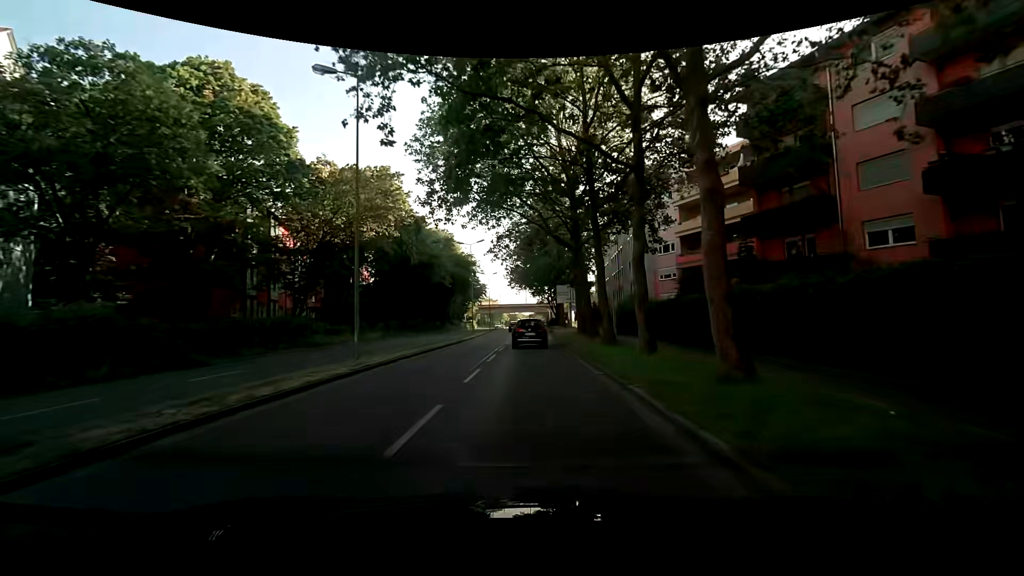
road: secondary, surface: asphalt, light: Day
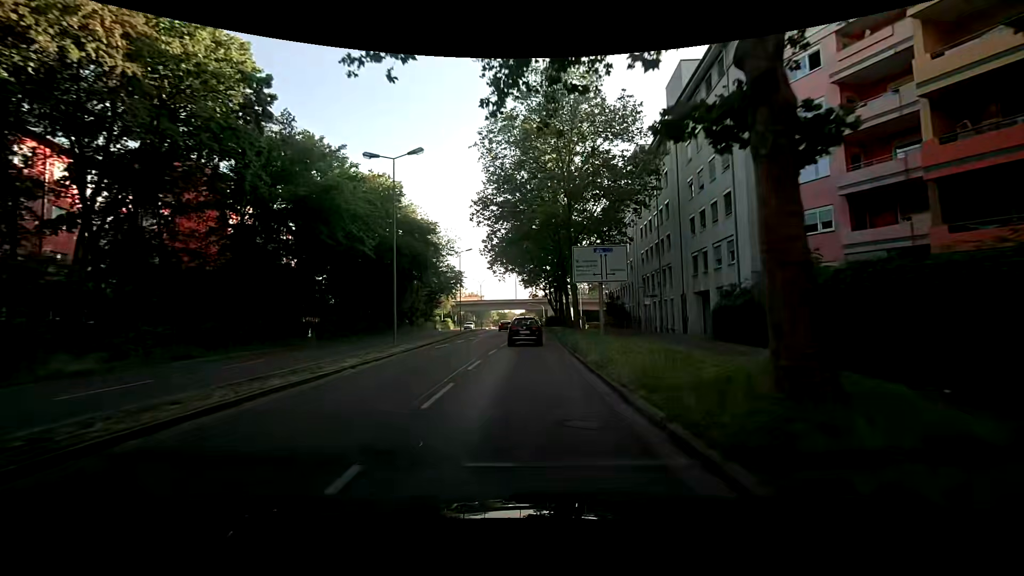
(-0.5, +27.3) m; 0°
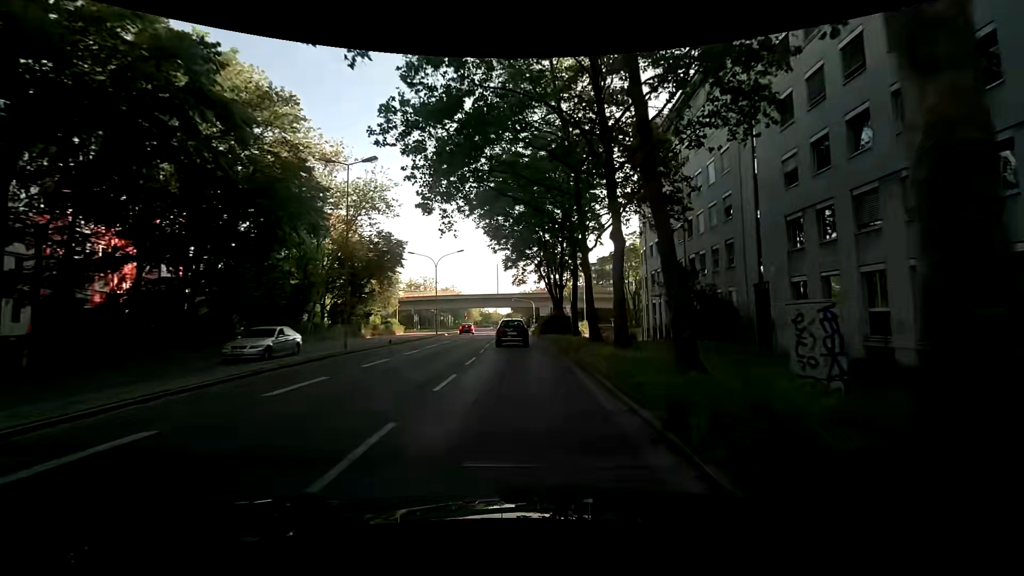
(+0.6, +33.8) m; +1°
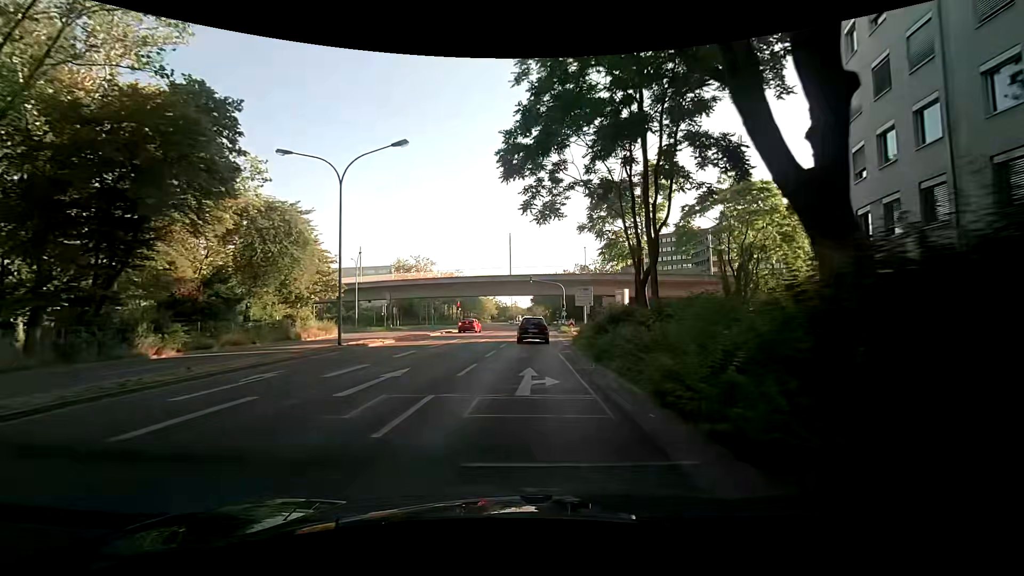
(-0.2, +34.0) m; -2°
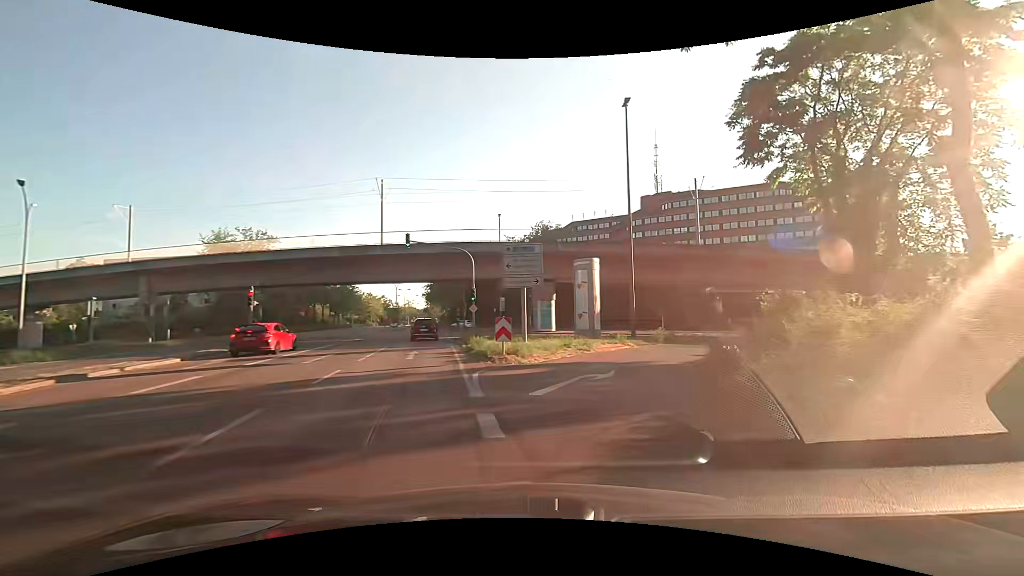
(+1.5, +30.1) m; +13°
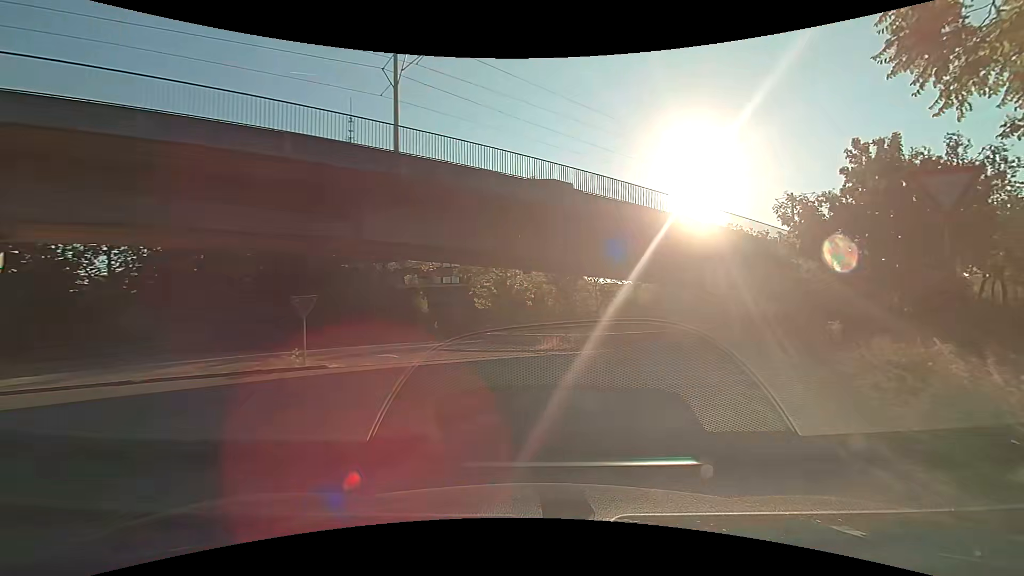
(+7.2, +25.1) m; +33°
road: secondary_link
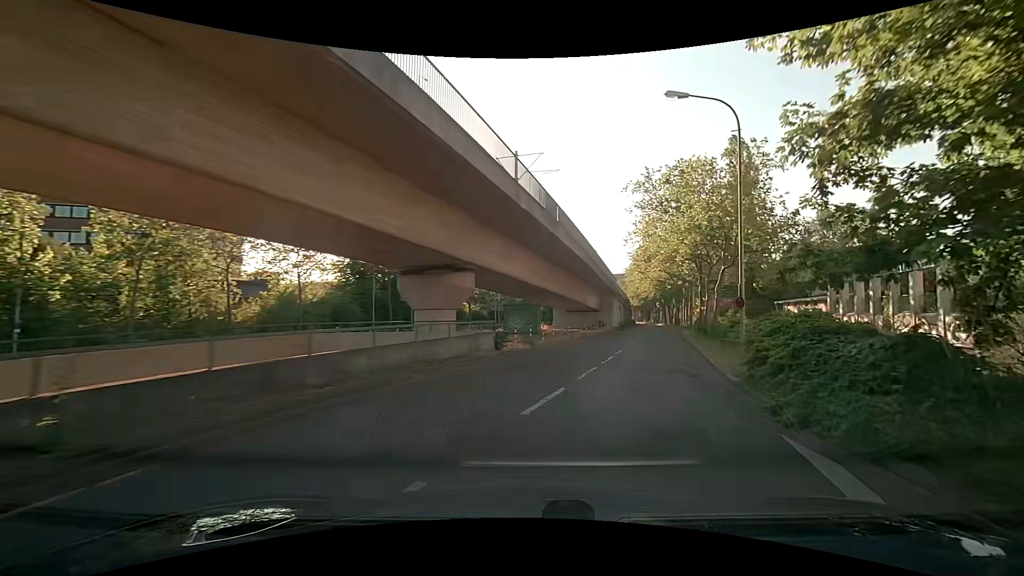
(+5.0, +18.6) m; +34°
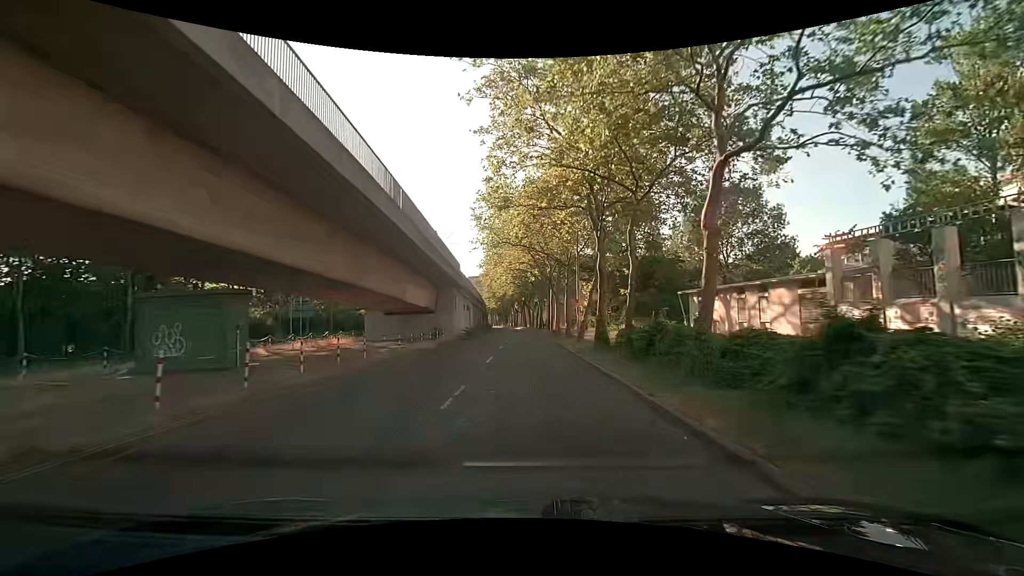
(+4.9, +21.3) m; +15°
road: tertiary
(0, +10) (0, +20) (0, +30) (0, +40) (0, +50) (0, +60) (0, +70) (0, +80) (-1, +90) (-1, +100) m
